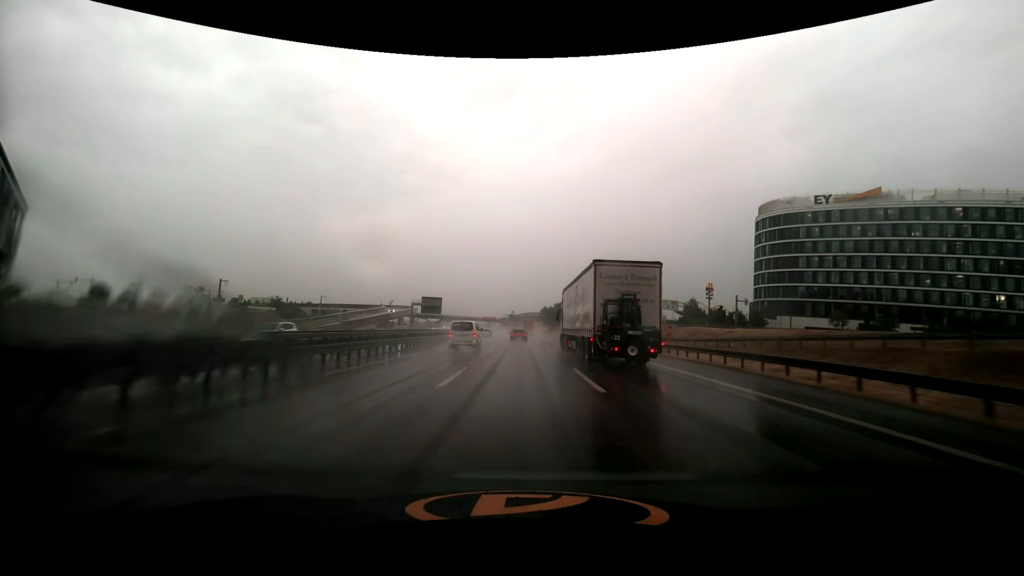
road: motorway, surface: asphalt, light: Day
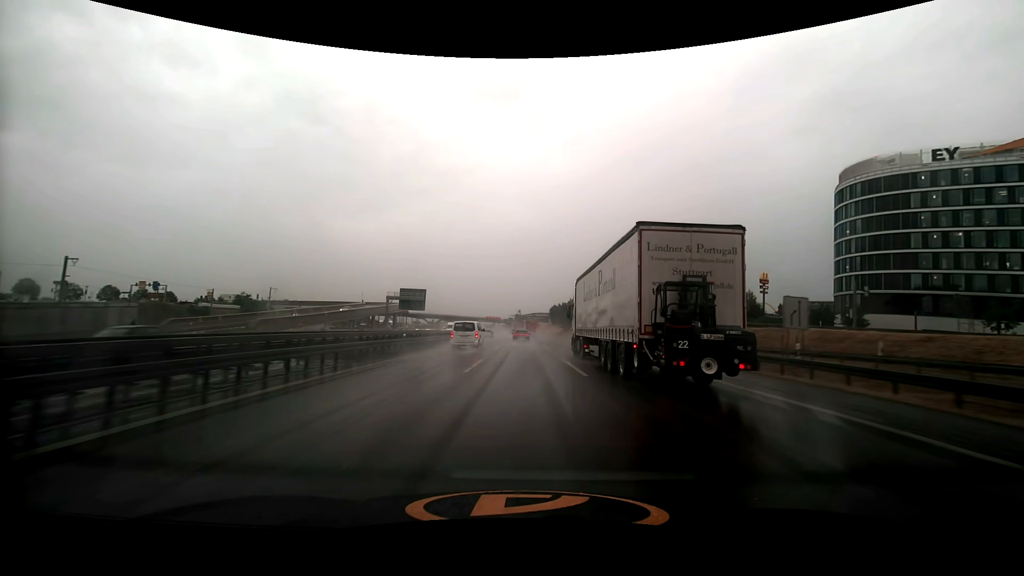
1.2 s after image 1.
(-0.2, +32.5) m; -1°
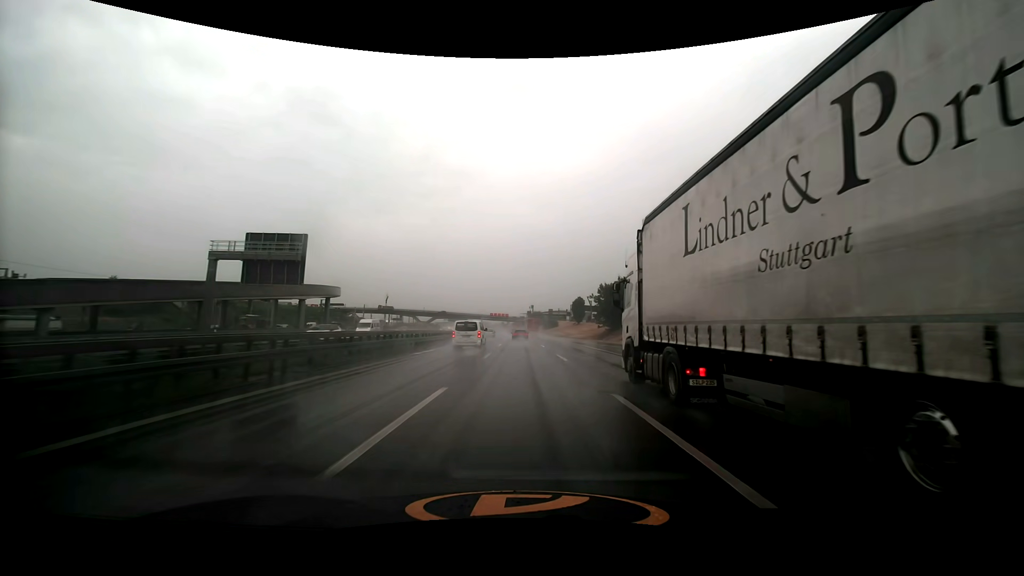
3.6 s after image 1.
(-0.8, +65.8) m; -1°
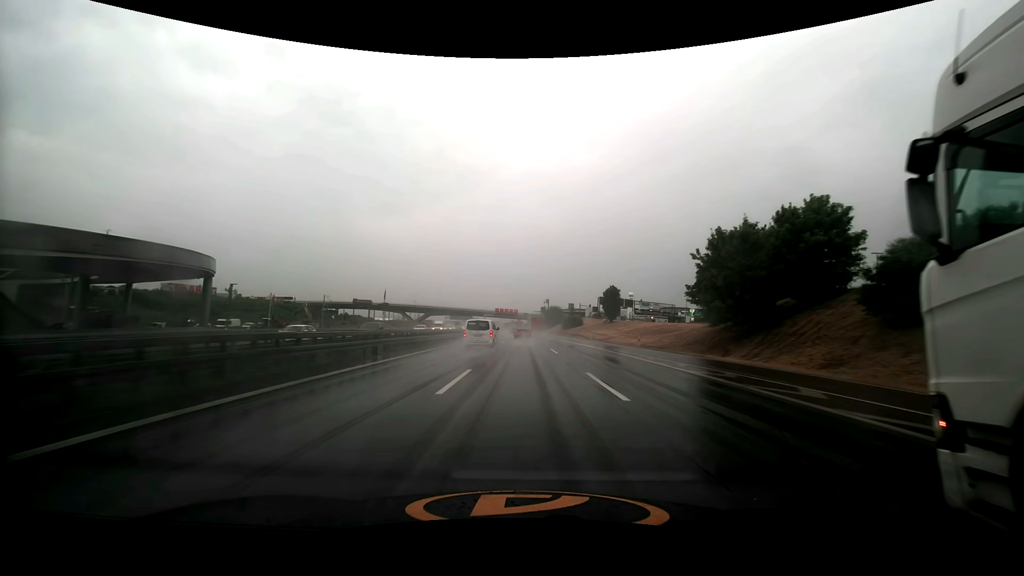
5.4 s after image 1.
(-0.6, +49.7) m; -1°
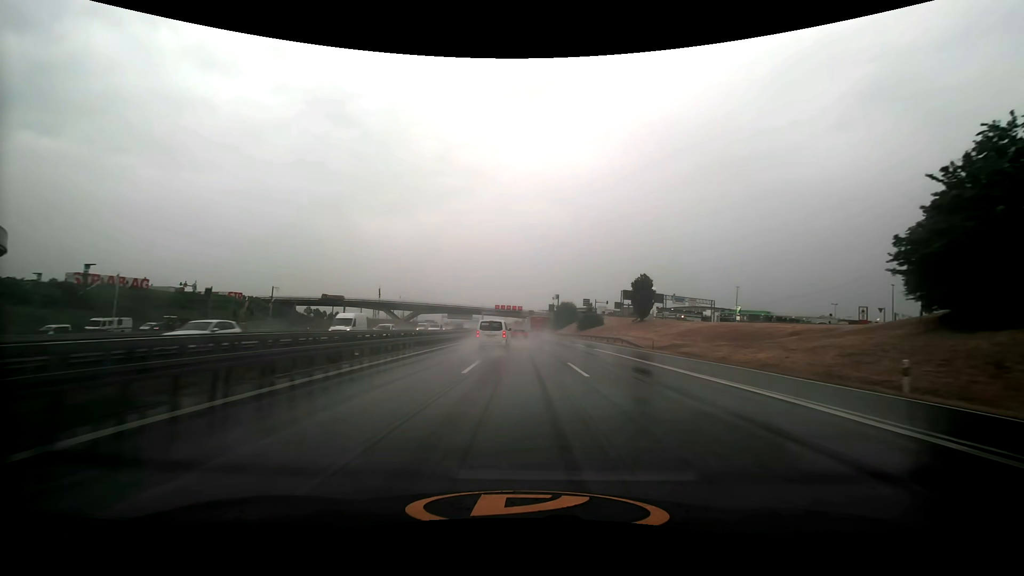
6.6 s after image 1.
(-0.2, +32.5) m; -1°
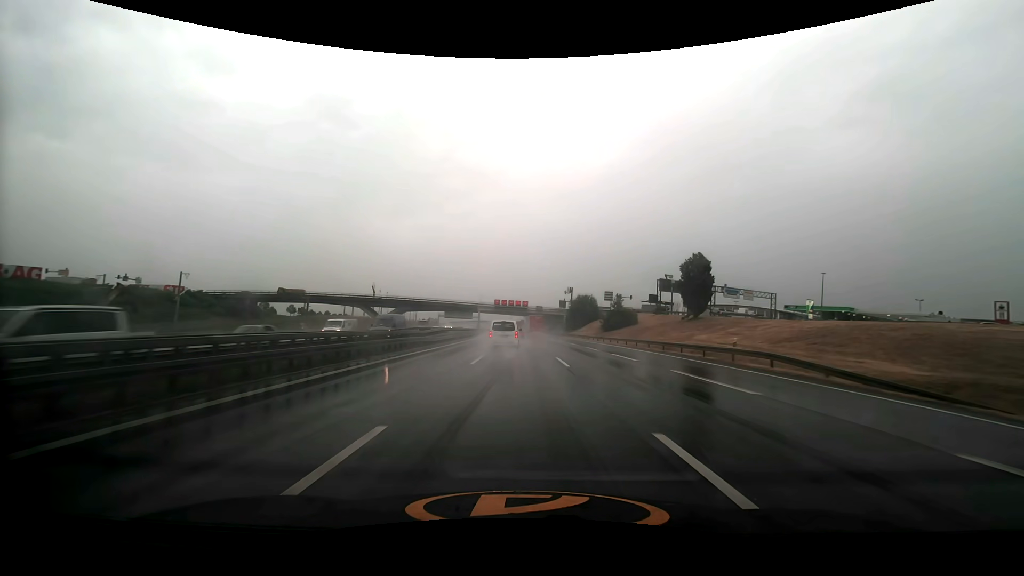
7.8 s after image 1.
(-0.1, +32.2) m; -1°
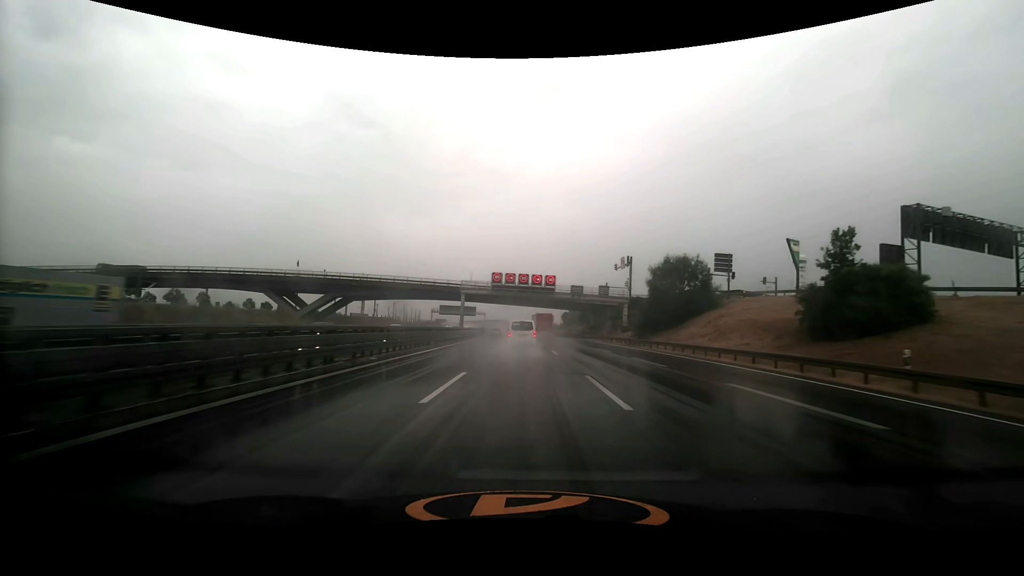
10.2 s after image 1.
(-1.1, +64.2) m; -2°
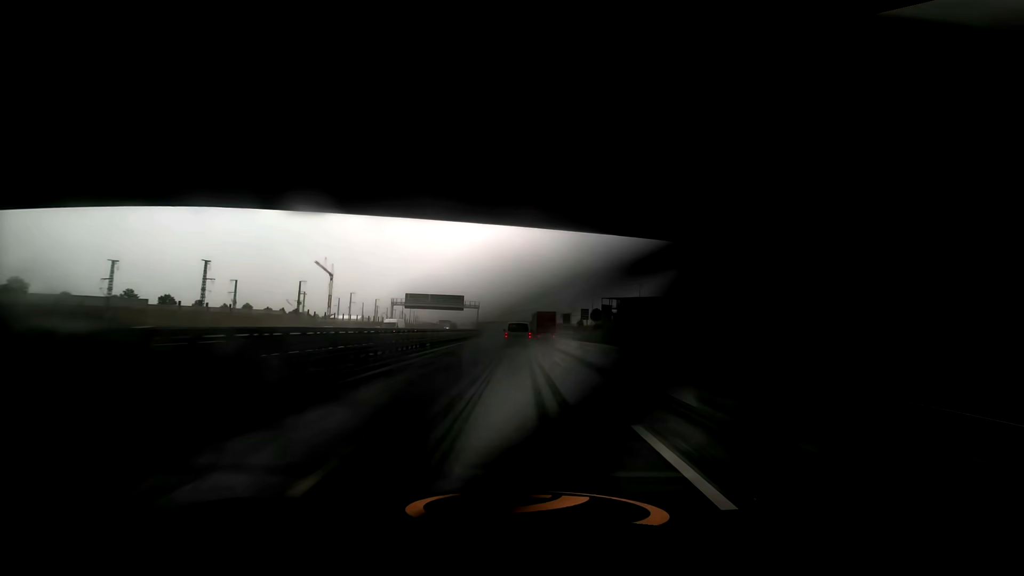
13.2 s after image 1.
(-1.1, +79.9) m; -2°
(0, +10) (0, +20) (0, +30) (0, +40) (-1, +50) (-1, +60) (-1, +70) (-1, +80) (-2, +90) (-2, +100) m
